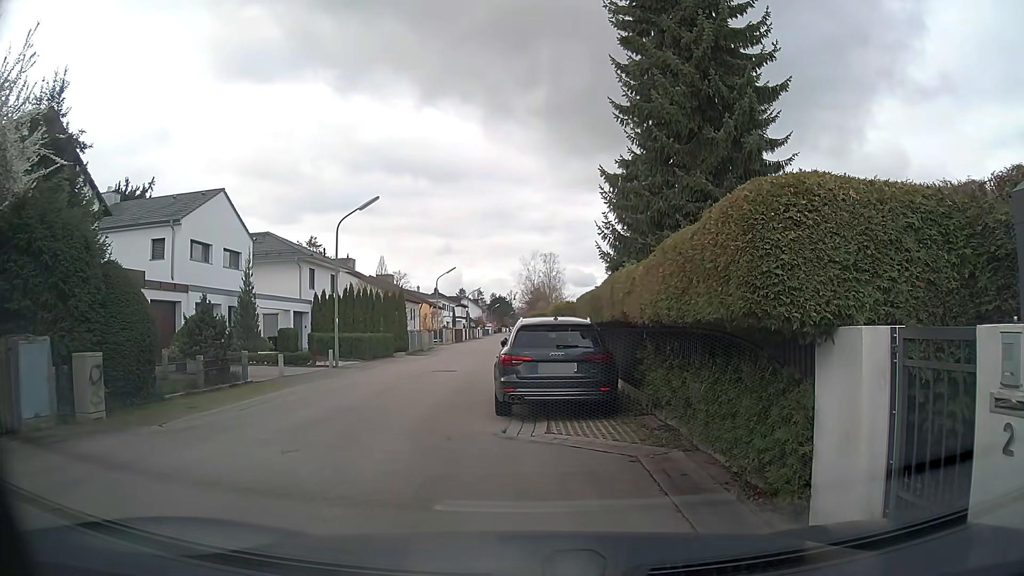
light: Day
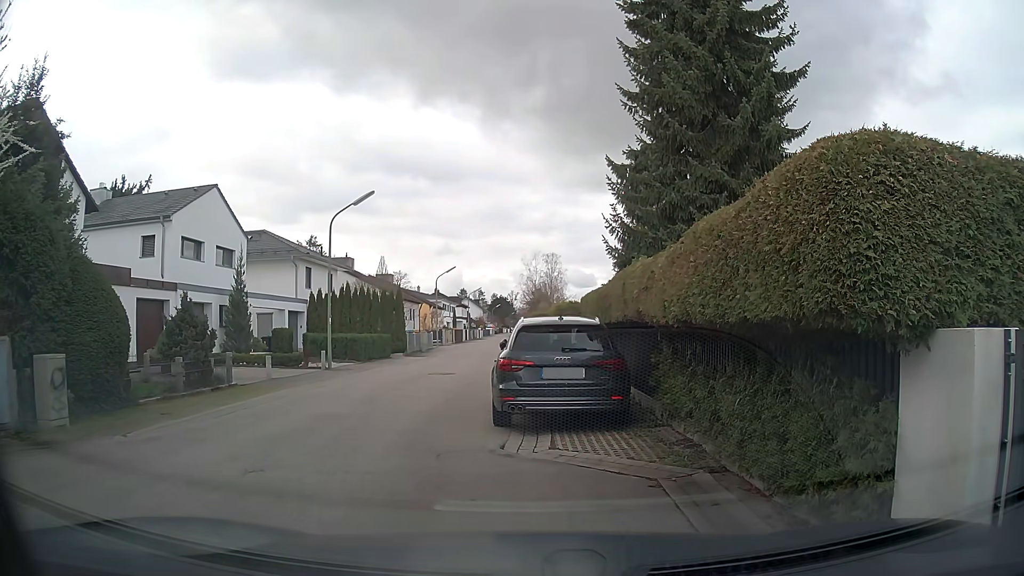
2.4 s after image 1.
(0.0, +1.0) m; 0°
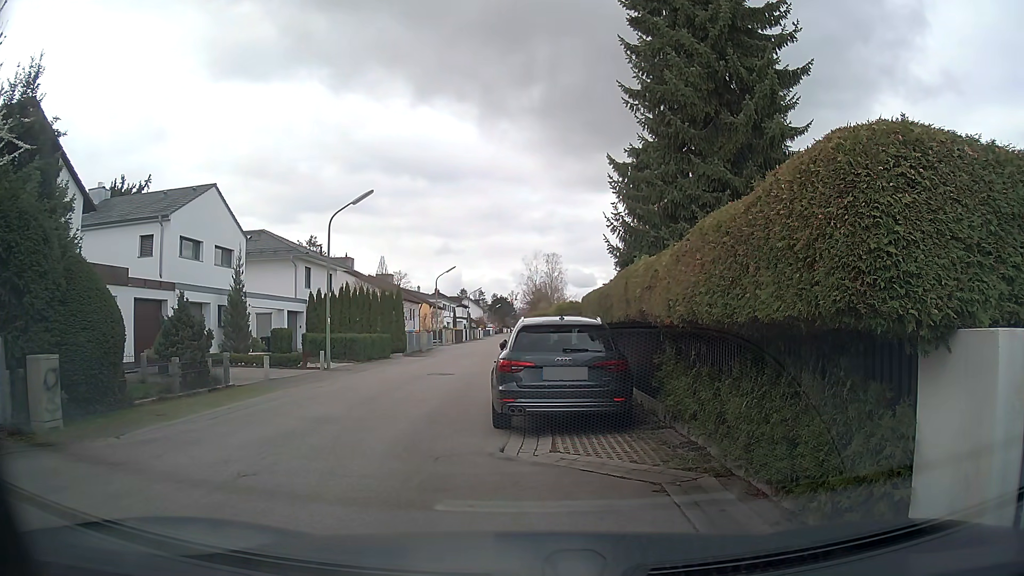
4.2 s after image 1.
(0.0, +0.2) m; 0°
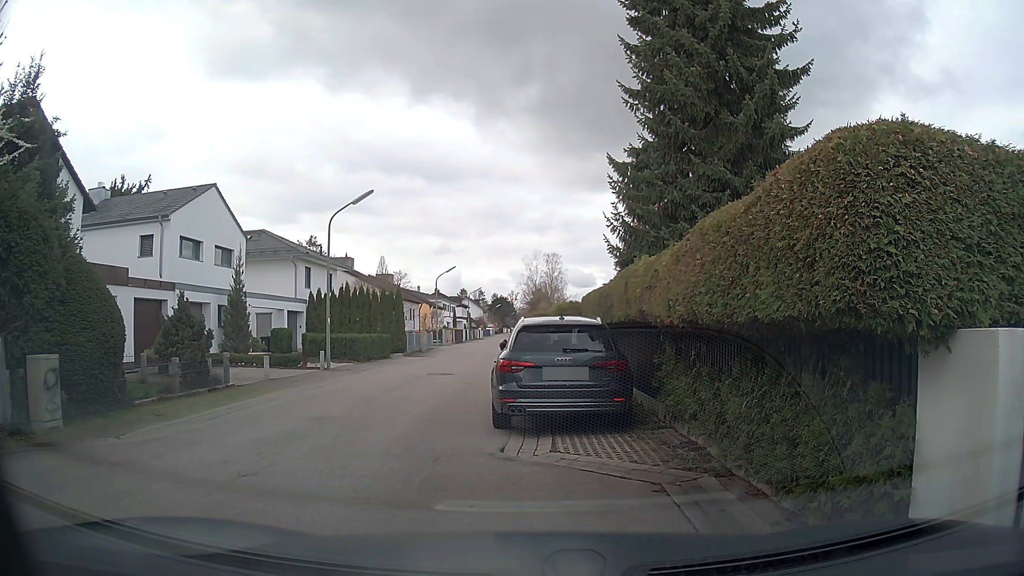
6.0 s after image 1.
(0.0, 0.0) m; 0°
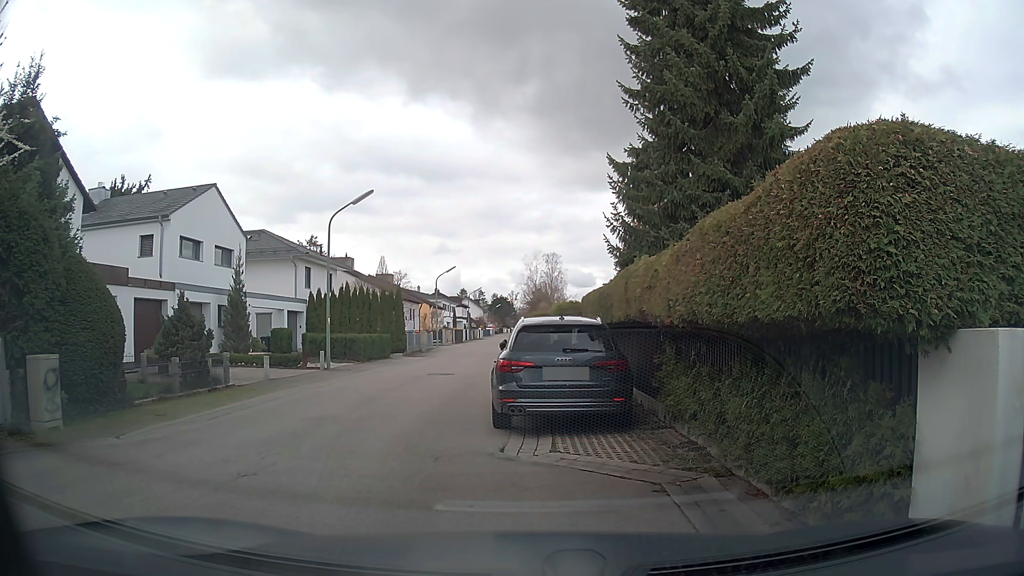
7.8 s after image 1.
(0.0, 0.0) m; 0°
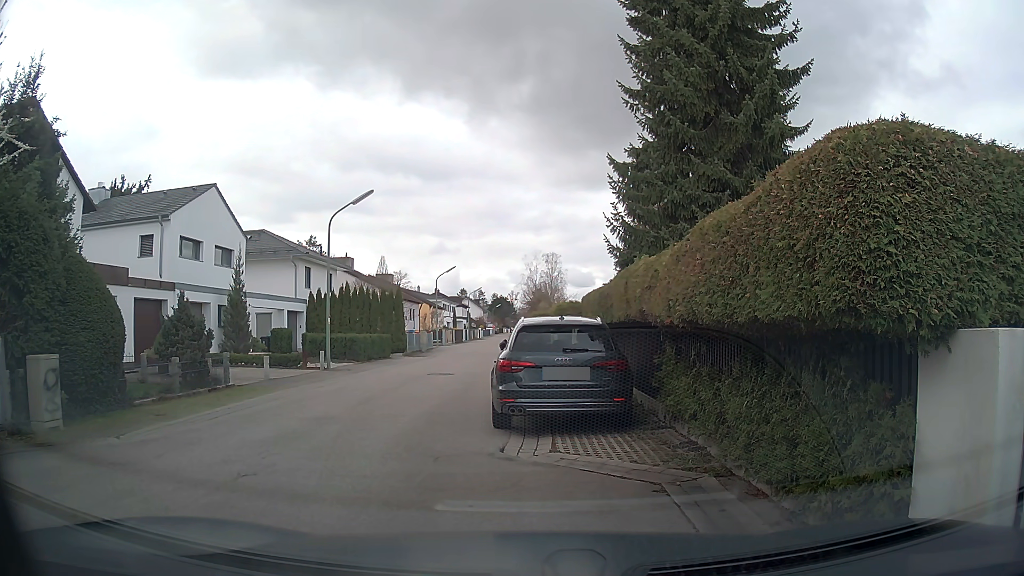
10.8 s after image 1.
(0.0, 0.0) m; 0°
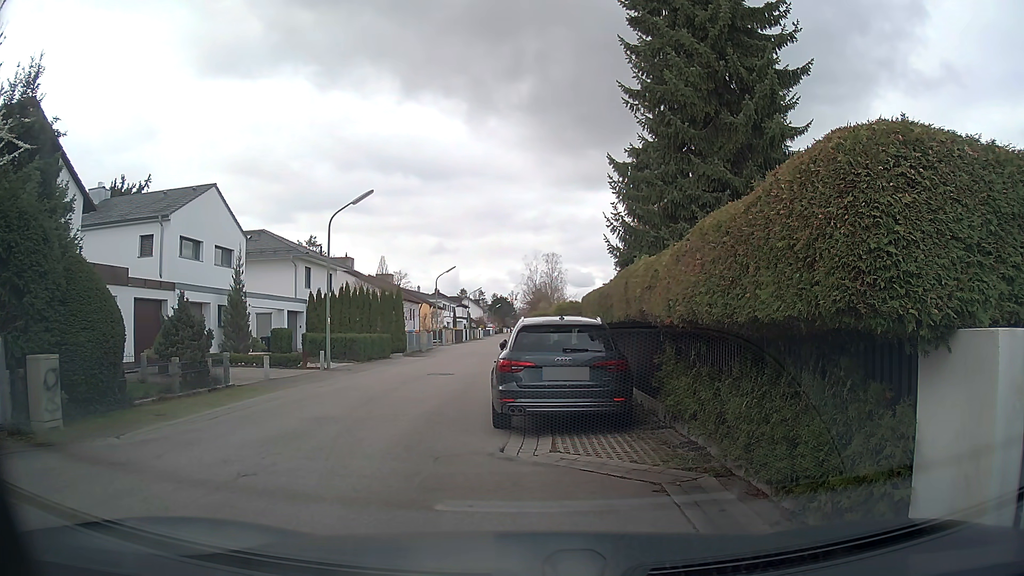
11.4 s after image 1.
(0.0, 0.0) m; 0°
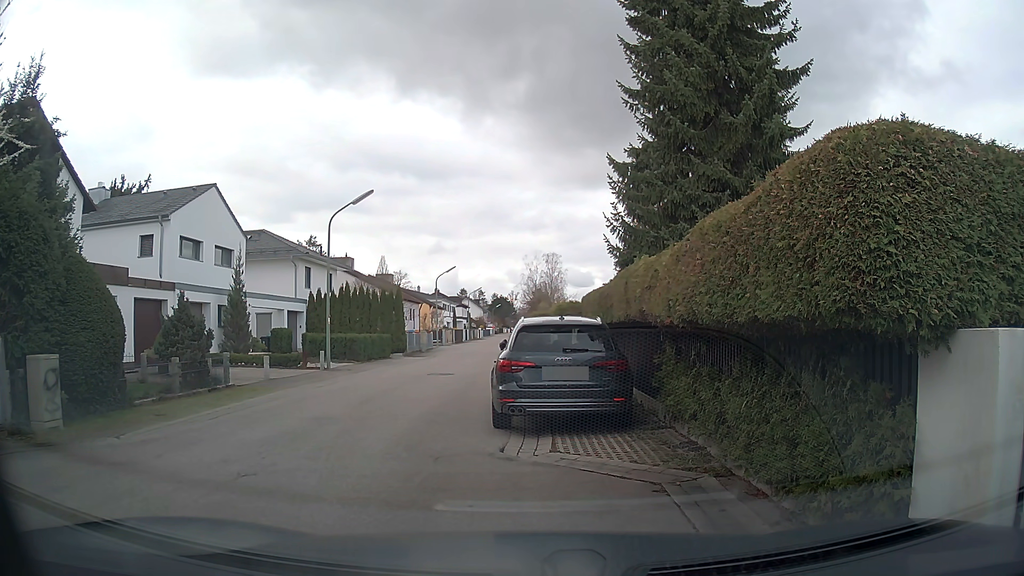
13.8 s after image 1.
(0.0, 0.0) m; 0°
